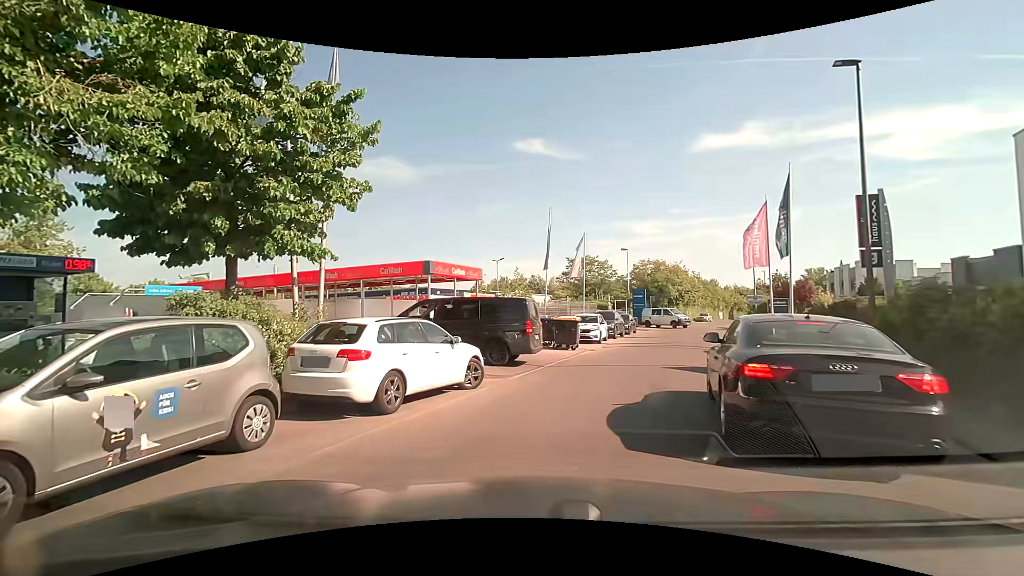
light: Day
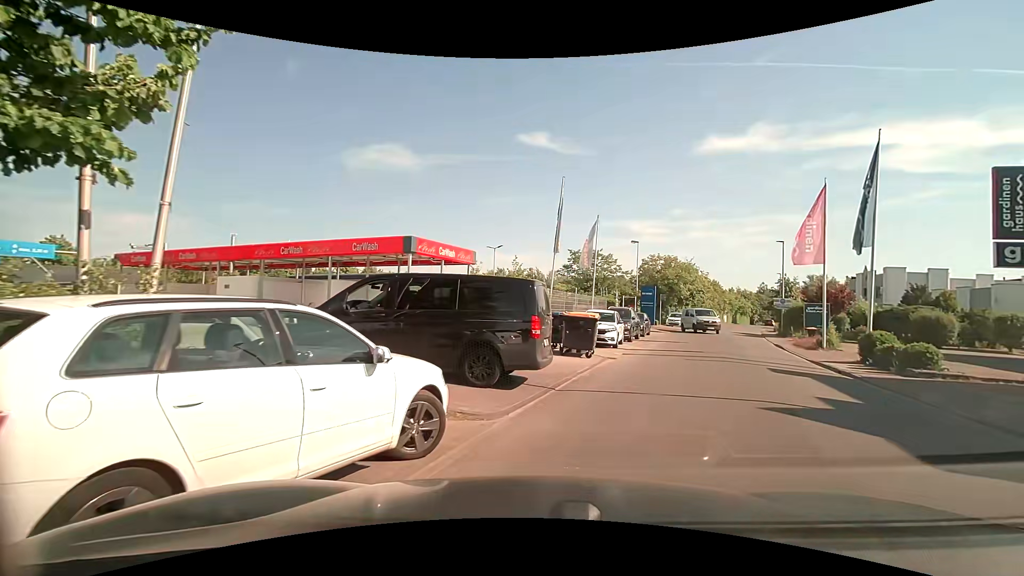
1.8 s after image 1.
(-0.3, +5.3) m; -1°
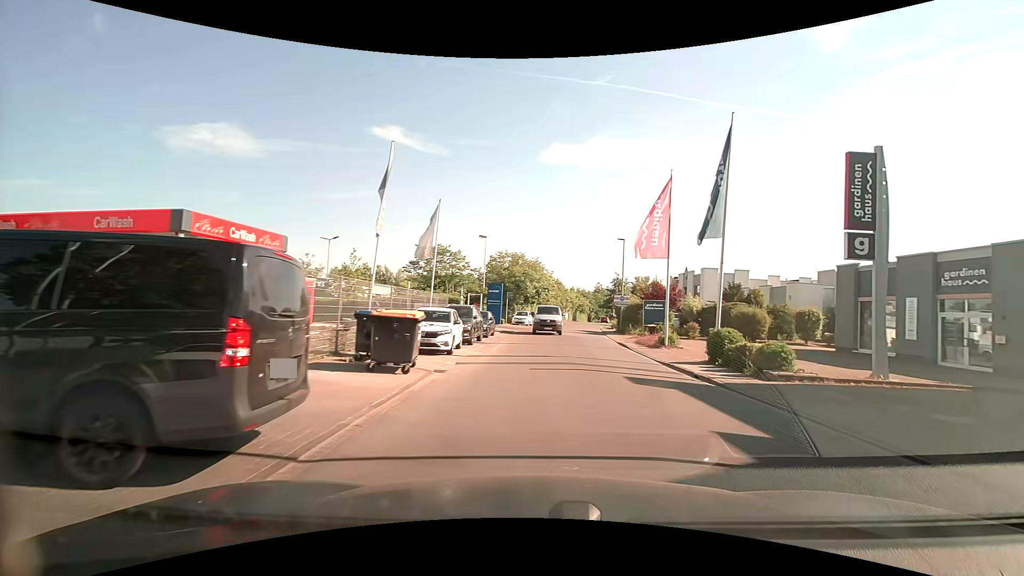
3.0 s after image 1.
(+0.6, +4.2) m; +16°
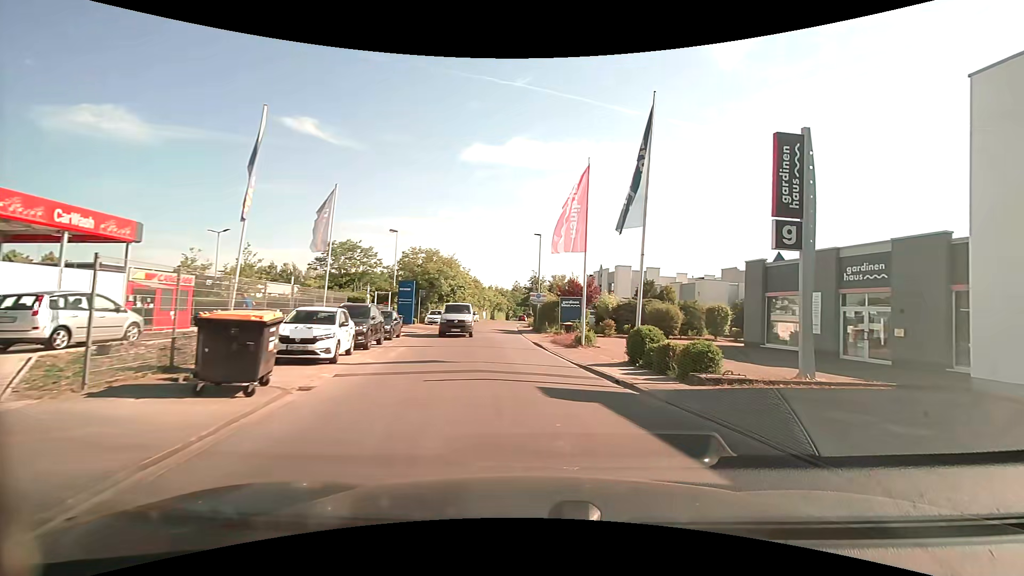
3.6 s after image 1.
(+0.2, +2.3) m; +10°
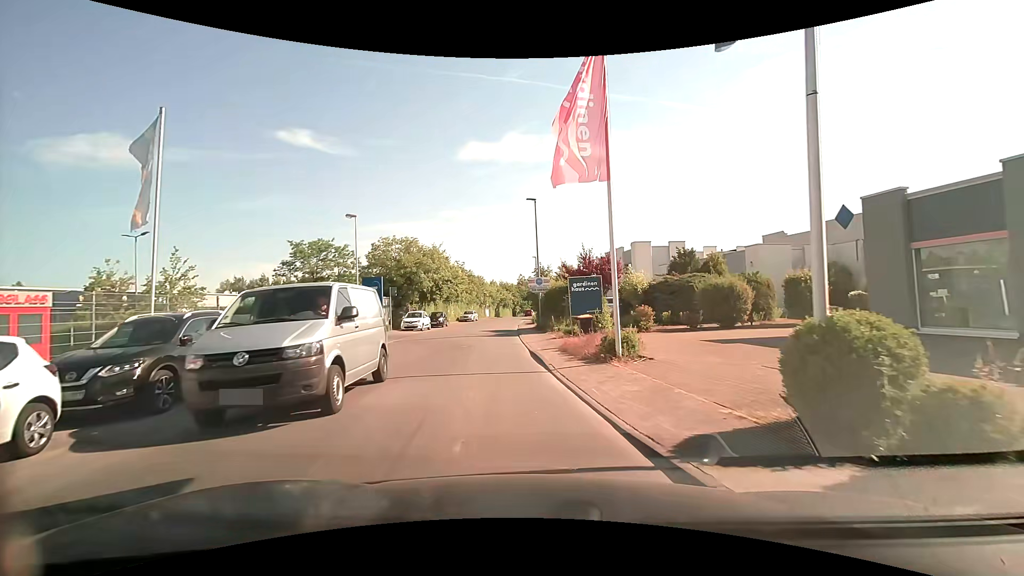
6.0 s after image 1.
(+0.8, +10.3) m; 0°
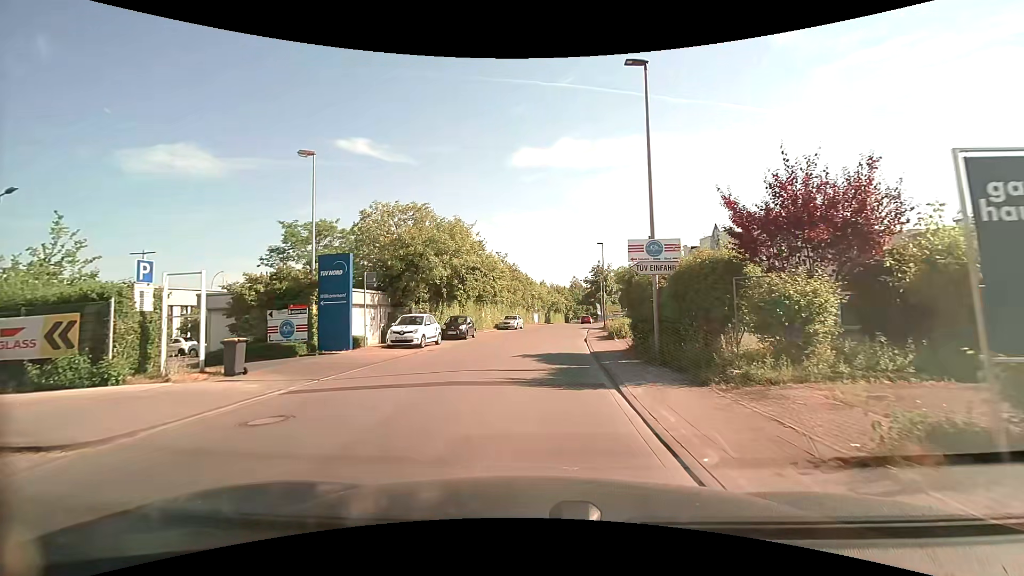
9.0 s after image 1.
(-1.2, +16.6) m; -5°
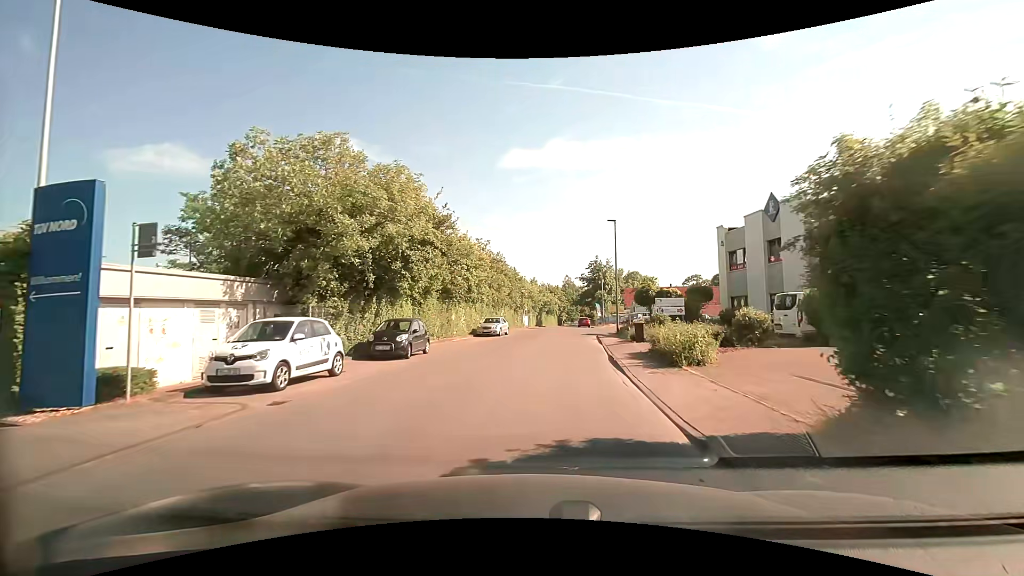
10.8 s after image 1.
(0.0, +12.1) m; +1°
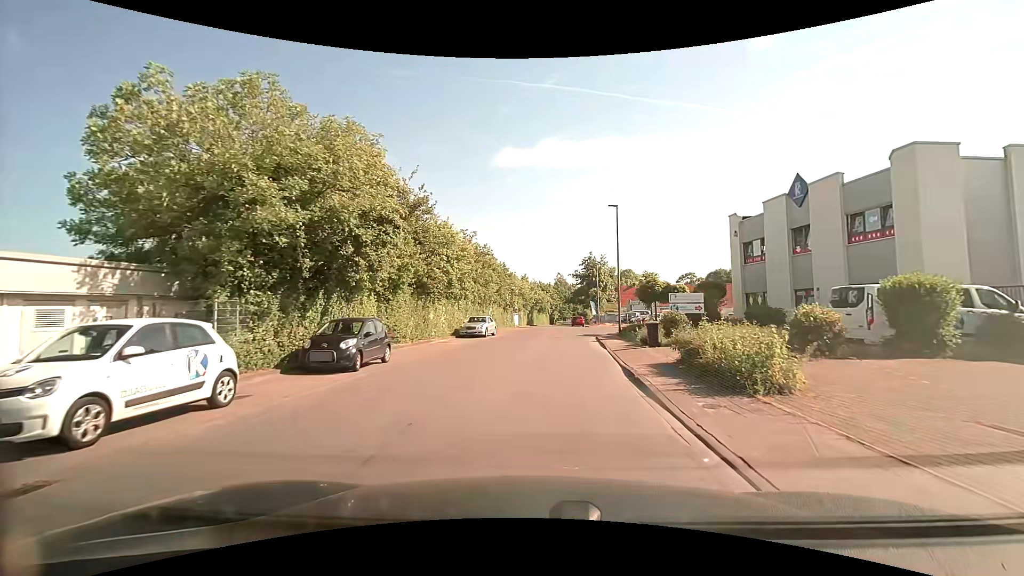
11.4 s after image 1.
(0.0, +4.4) m; +1°
